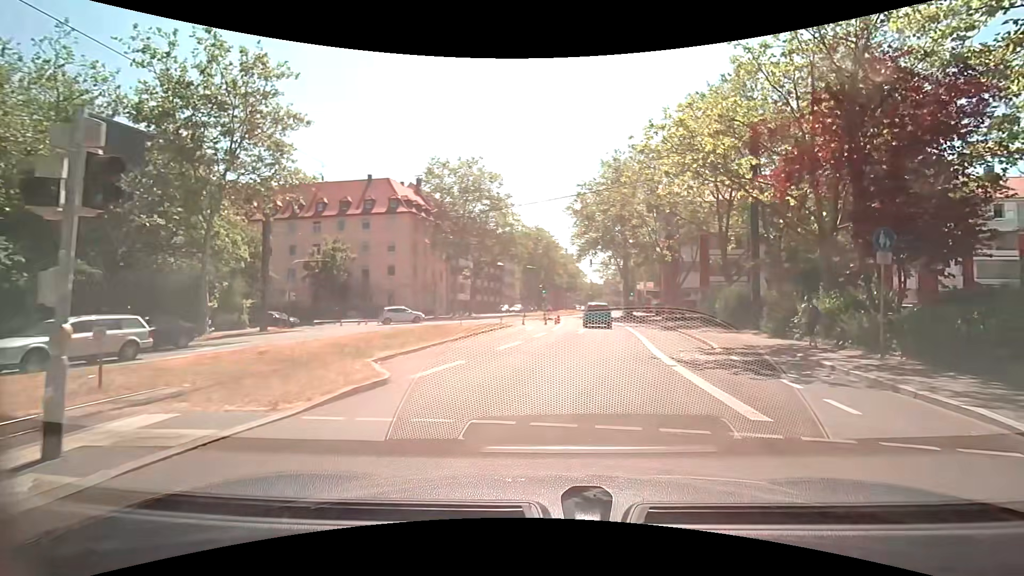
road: secondary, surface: asphalt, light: Day
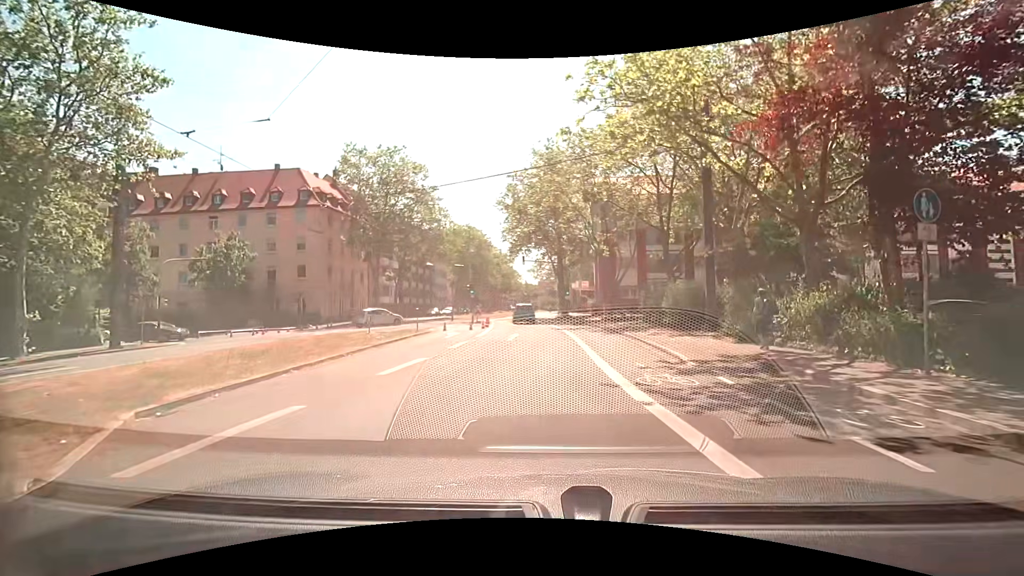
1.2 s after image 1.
(+0.4, +4.9) m; +8°
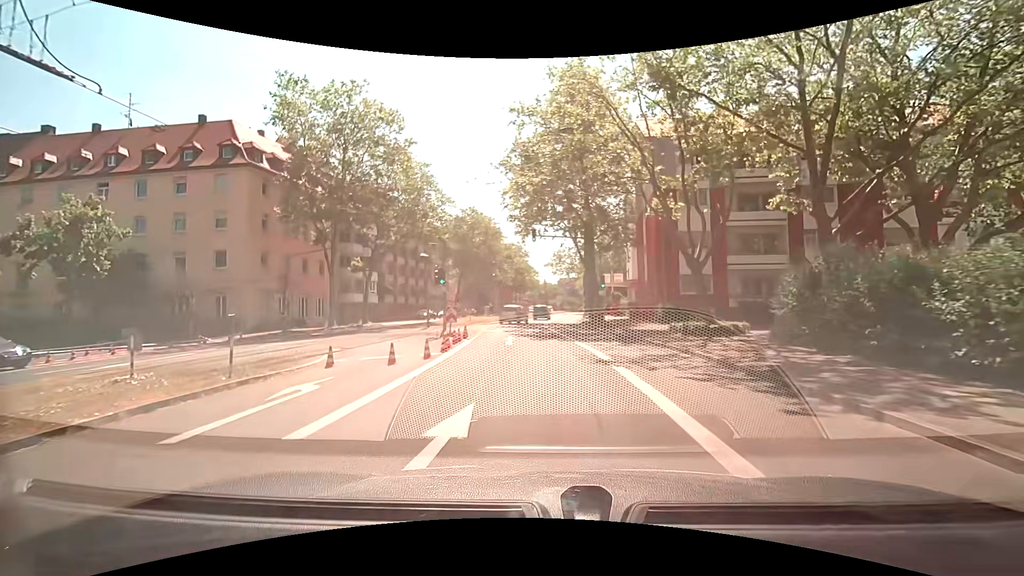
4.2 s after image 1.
(-0.2, +17.4) m; -2°
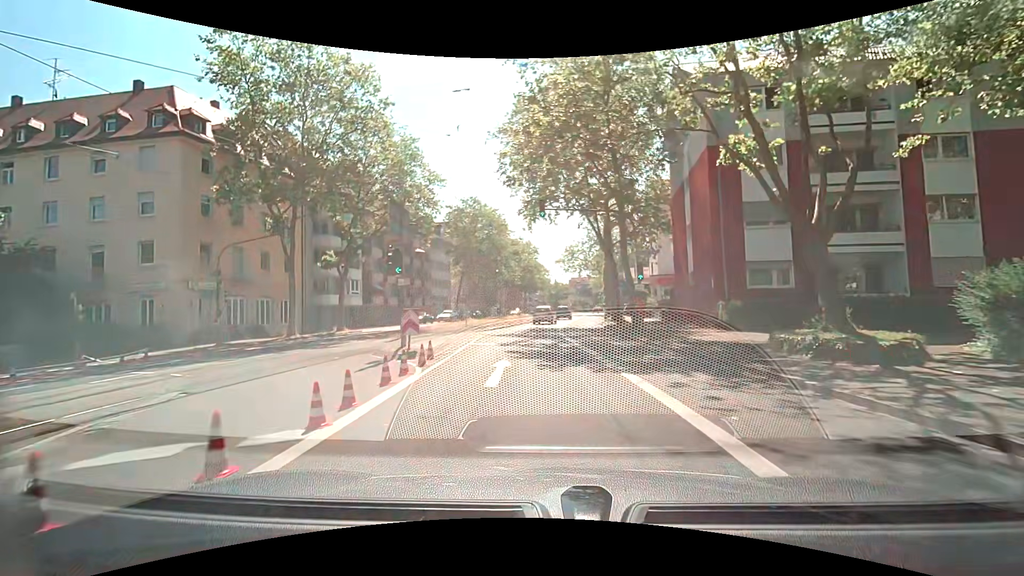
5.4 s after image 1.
(-0.1, +8.8) m; -2°
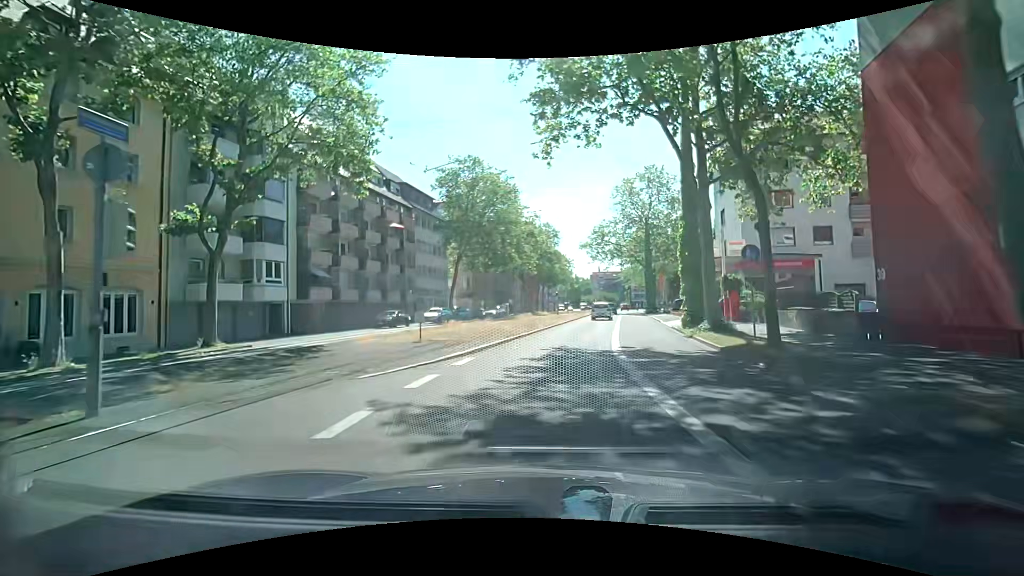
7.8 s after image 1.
(-0.5, +18.4) m; -3°
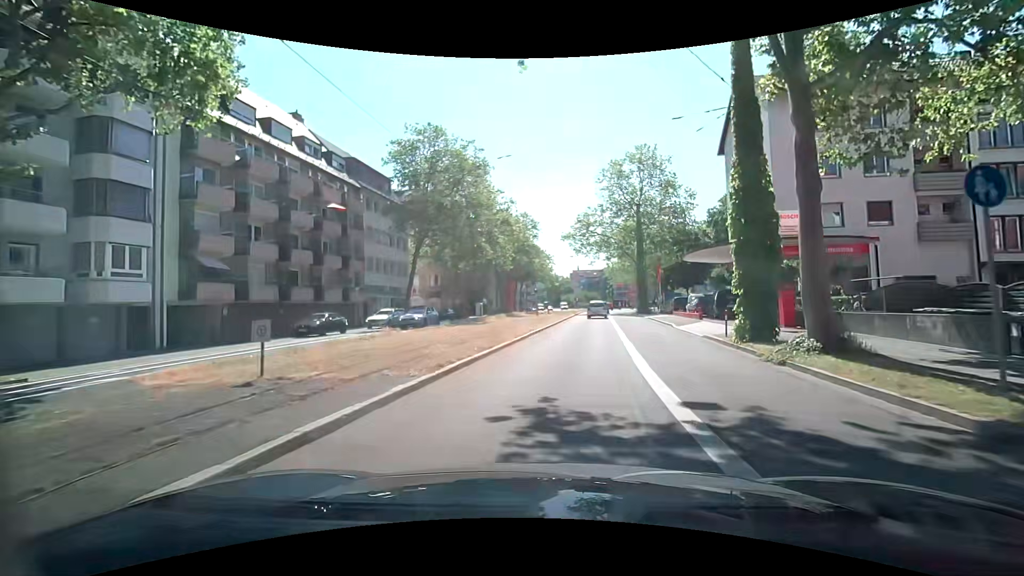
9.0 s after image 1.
(+0.3, +9.2) m; +3°
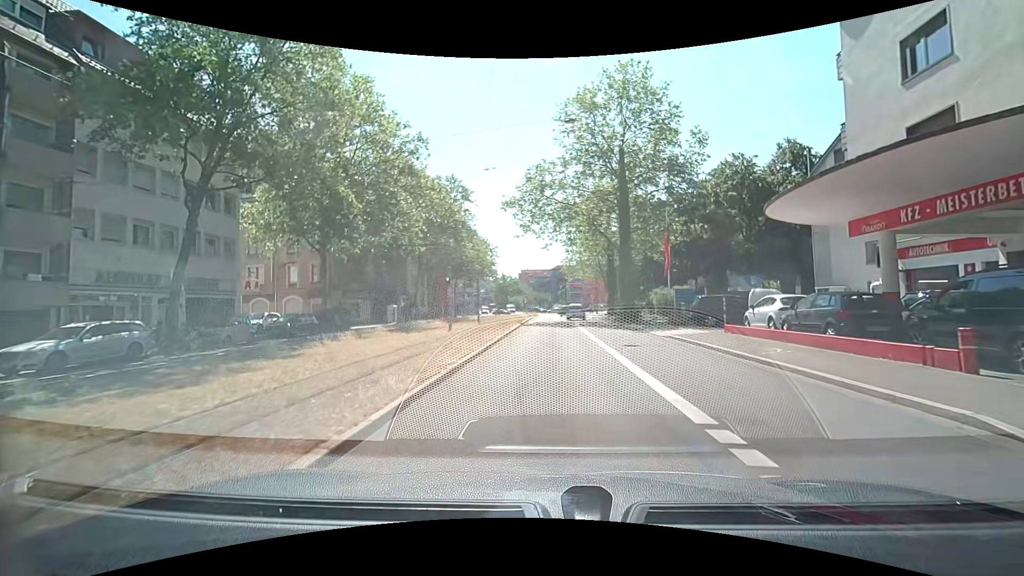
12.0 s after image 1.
(+1.5, +22.5) m; +7°
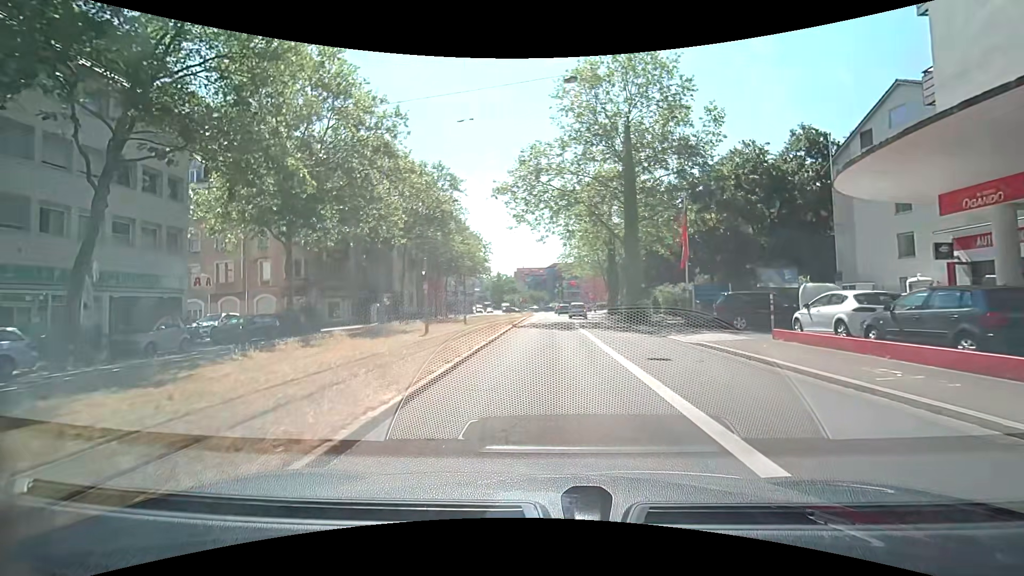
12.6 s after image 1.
(0.0, +4.4) m; 0°
